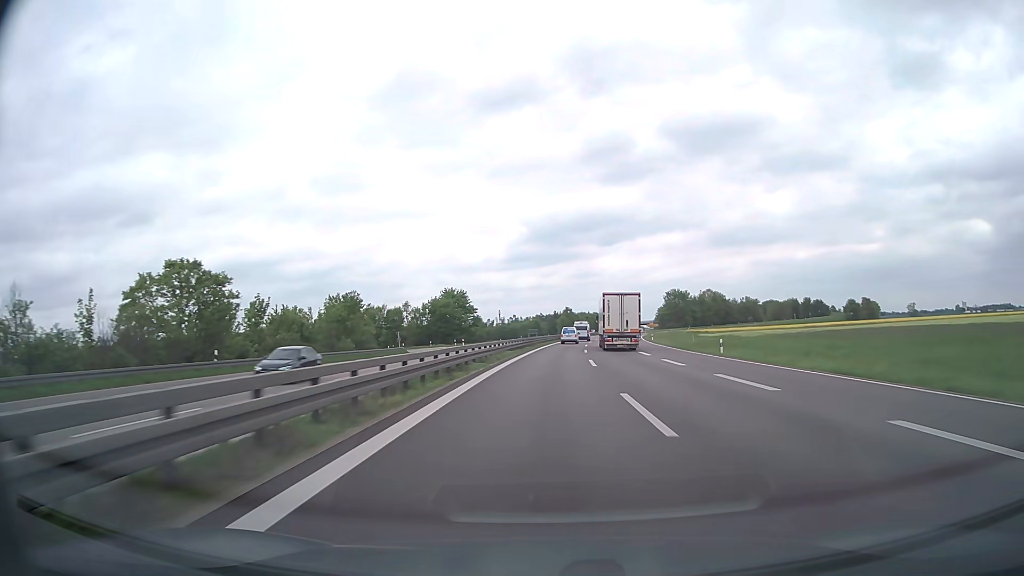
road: trunk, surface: asphalt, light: Day
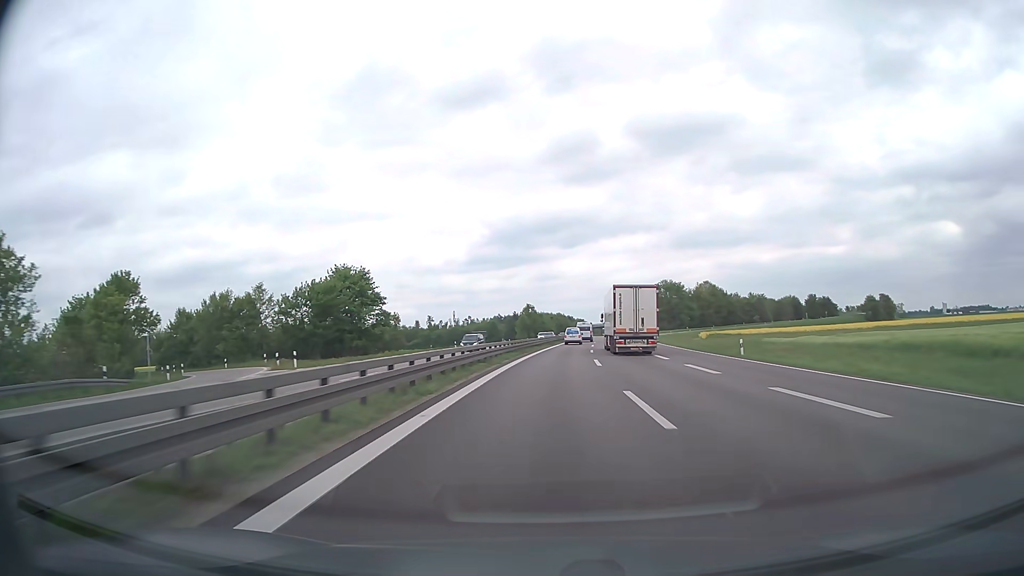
(+1.6, +53.8) m; +3°
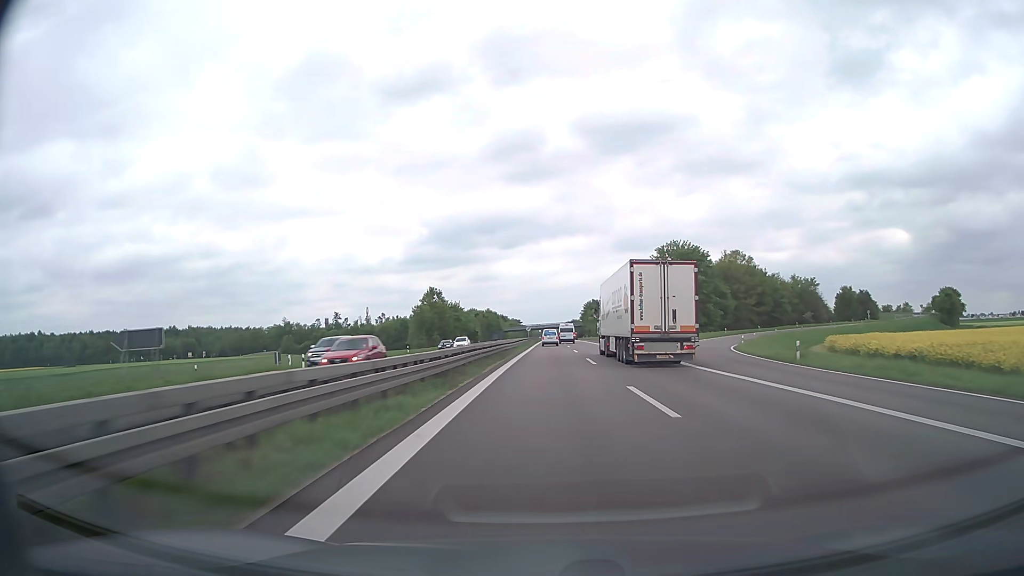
(+4.6, +89.4) m; +6°
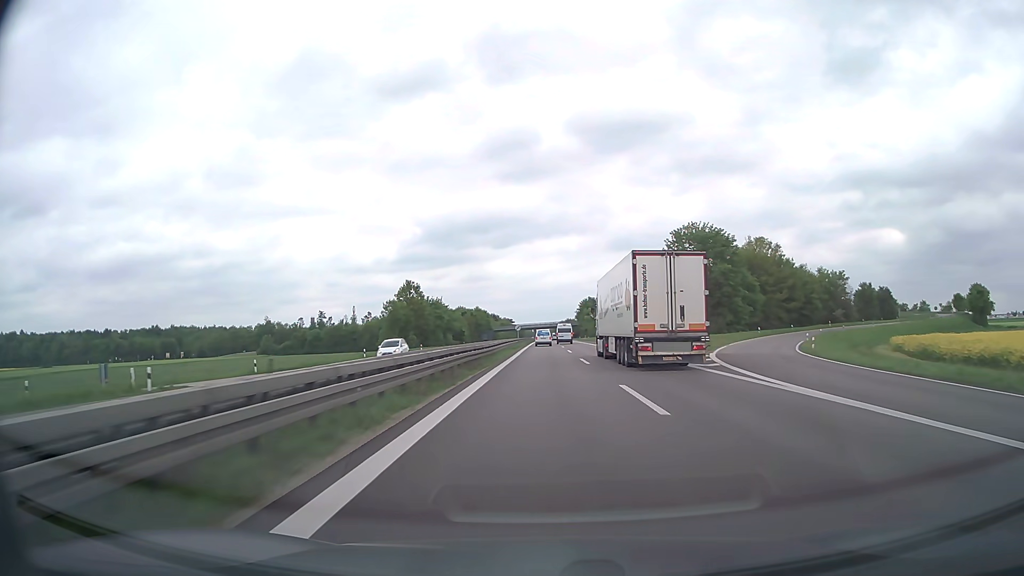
(+0.1, +17.9) m; +1°
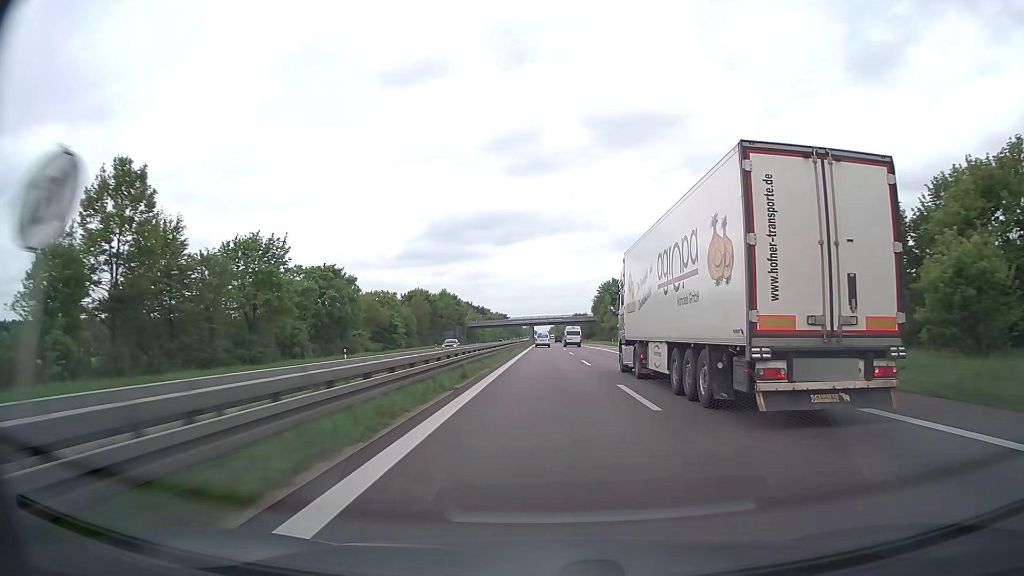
(0.0, +89.7) m; 0°
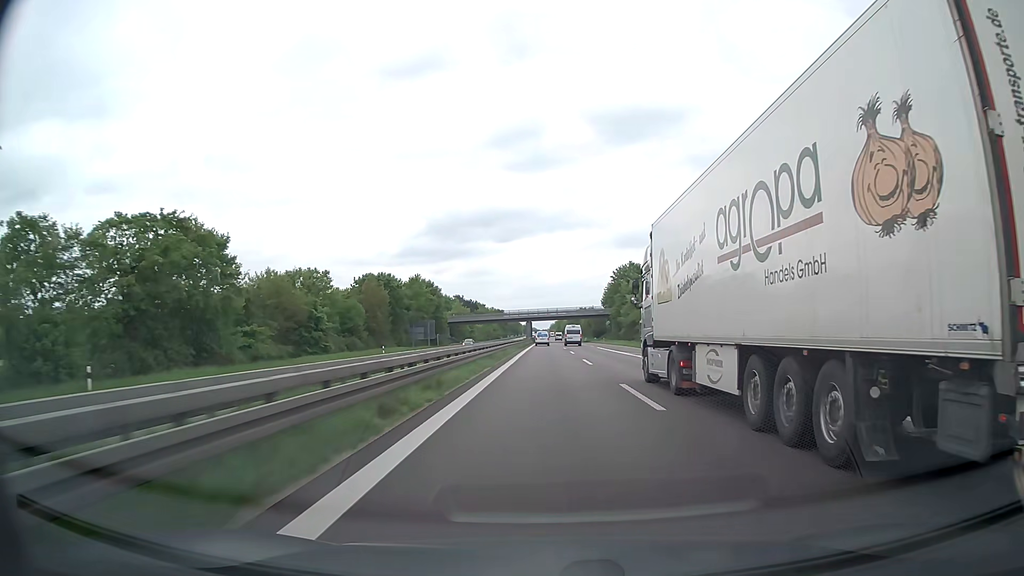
(0.0, +36.3) m; 0°
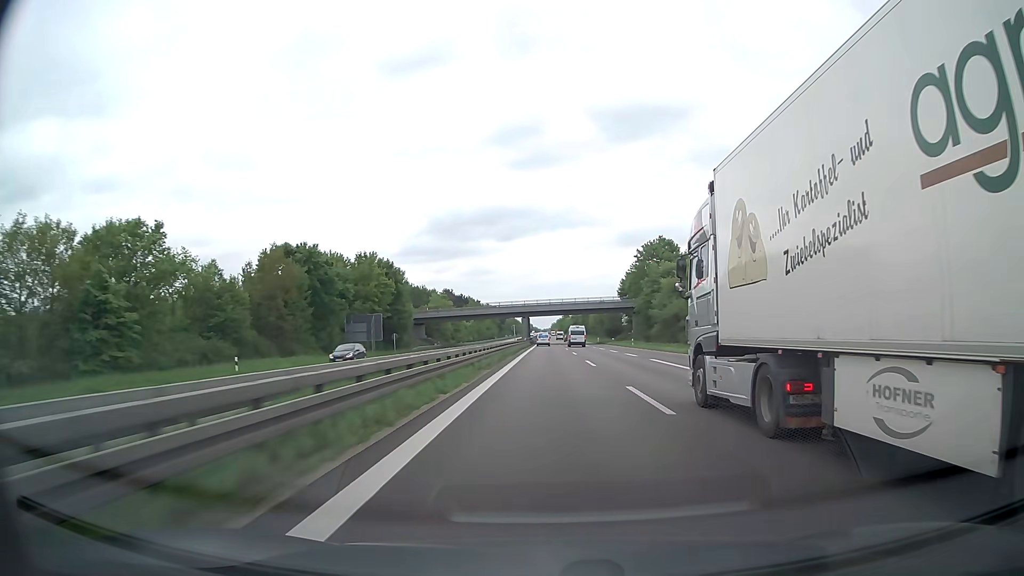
(0.0, +36.6) m; 0°
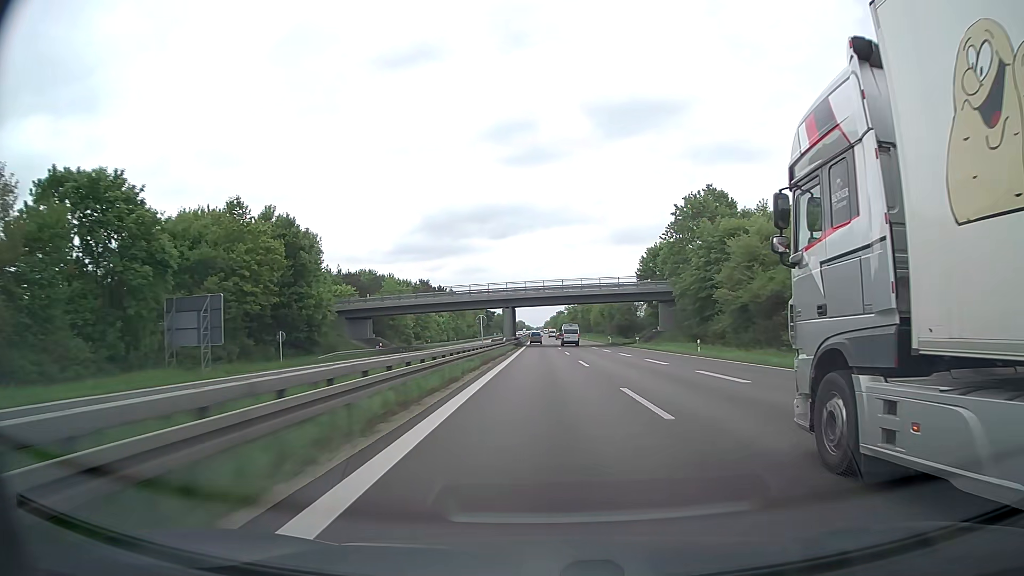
(+0.1, +36.9) m; +1°
(0, +10) (0, +20) (0, +30) (0, +40) (0, +50) (0, +60) (0, +70) (0, +80) (0, +90) (0, +100) m
